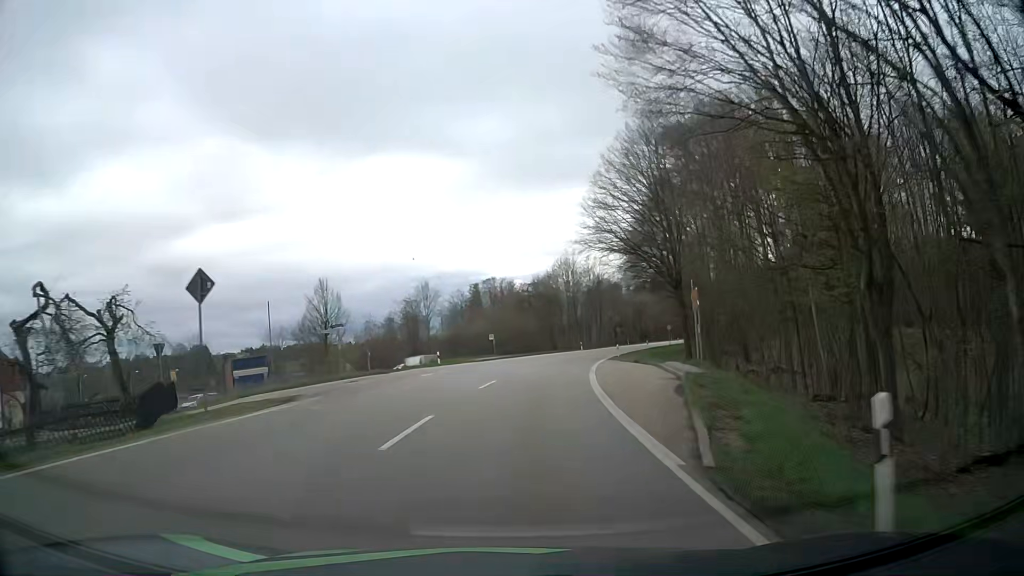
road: secondary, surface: asphalt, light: Day
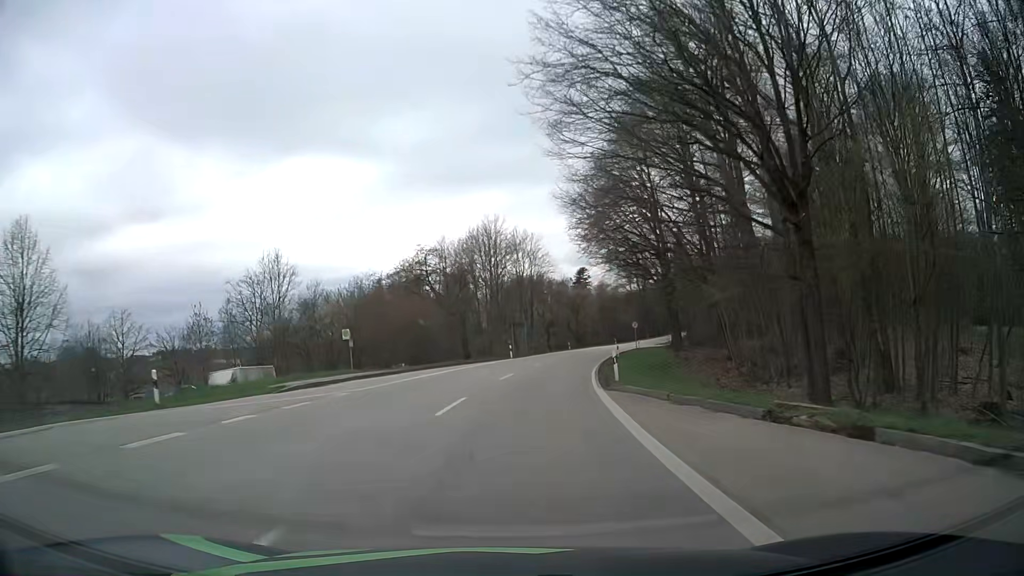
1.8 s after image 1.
(+2.2, +31.2) m; +8°
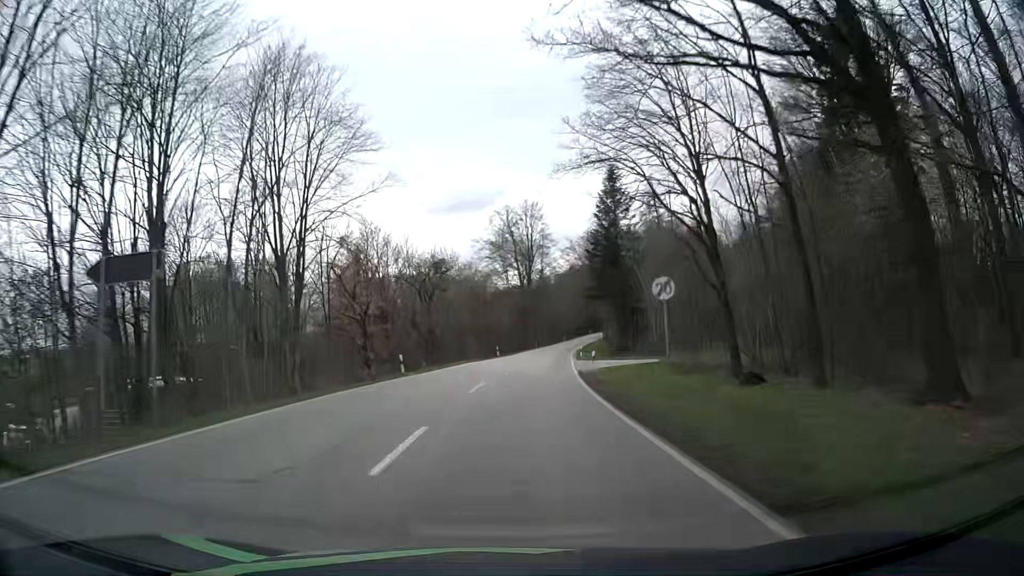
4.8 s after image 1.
(+5.7, +52.7) m; +12°
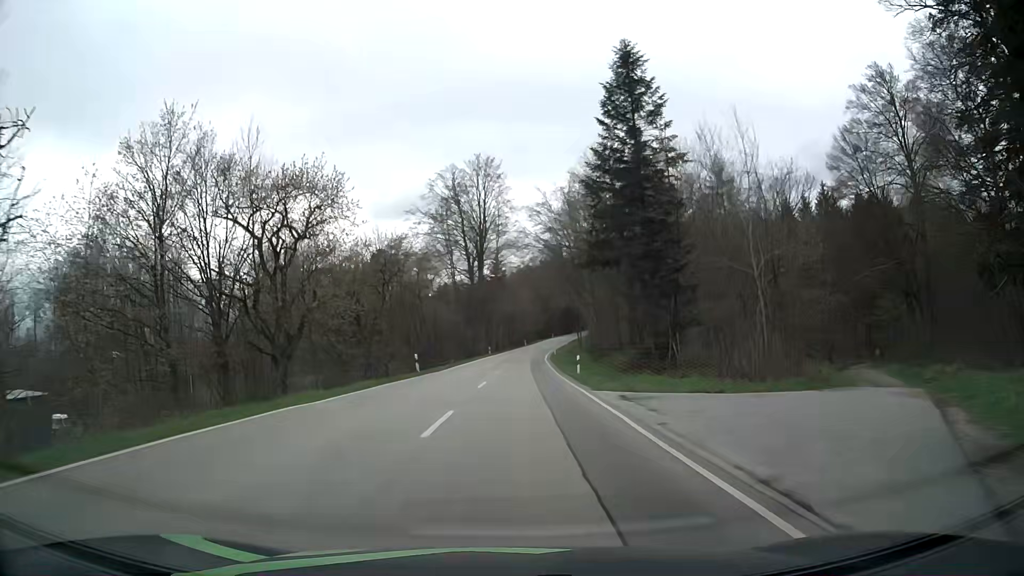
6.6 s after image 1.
(+1.3, +32.4) m; +4°
(0, +10) (0, +20) (+1, +30) (+1, +40) (+1, +50) (+2, +60) (+2, +70) (+3, +80) (+4, +90) (+5, +100) m
